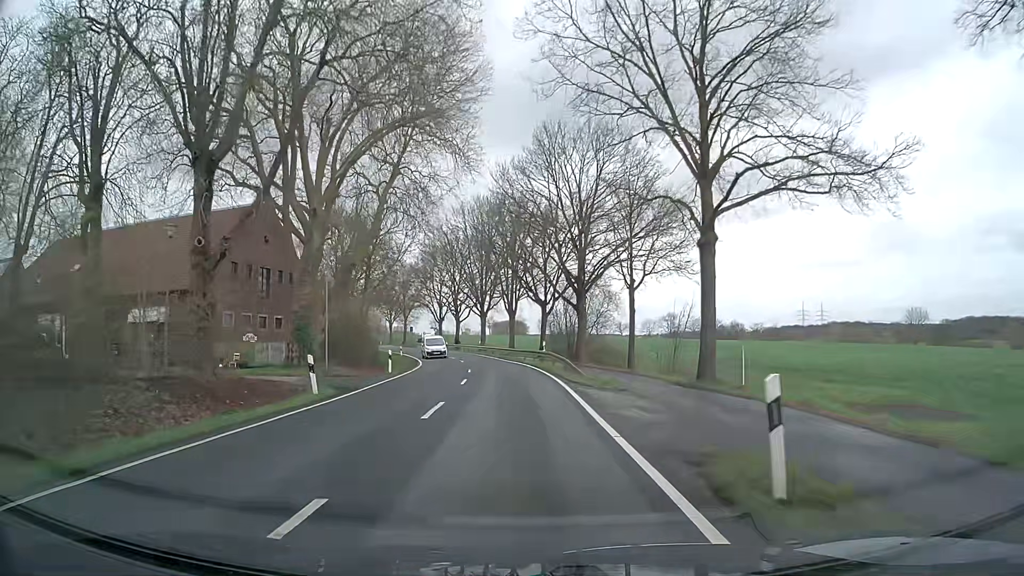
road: secondary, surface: asphalt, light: Day
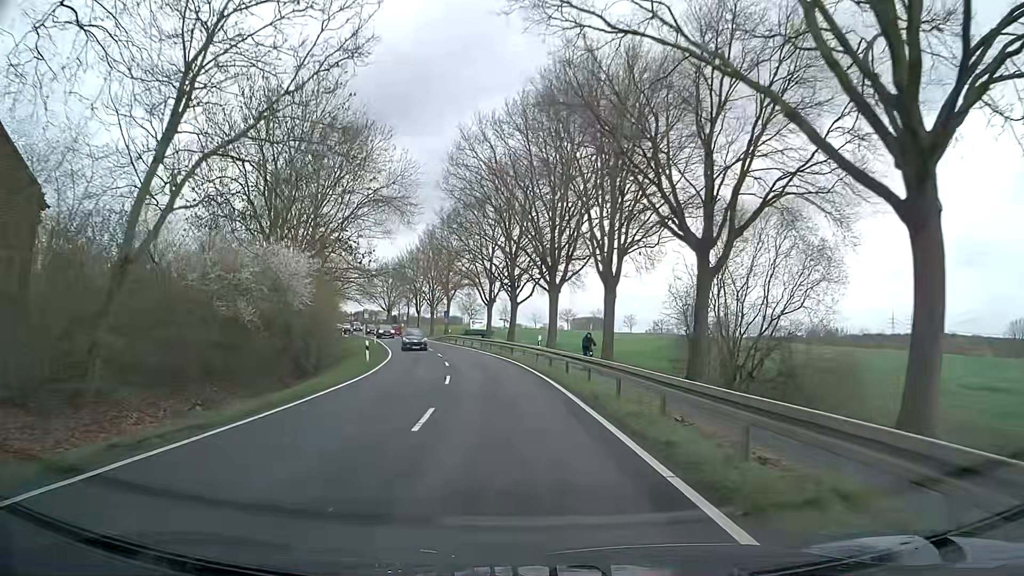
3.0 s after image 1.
(-1.6, +38.1) m; -7°
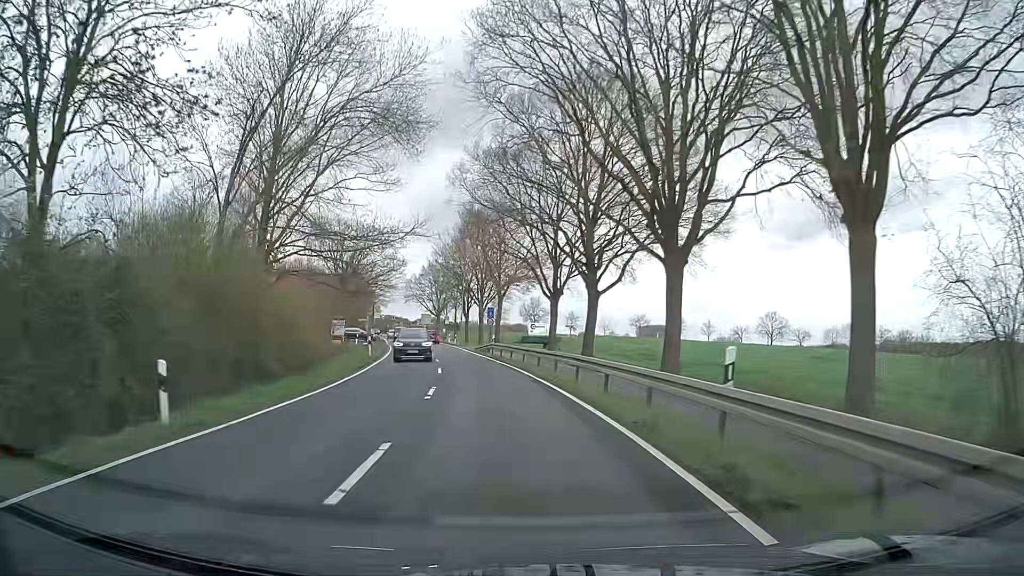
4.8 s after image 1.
(-1.1, +22.8) m; -5°
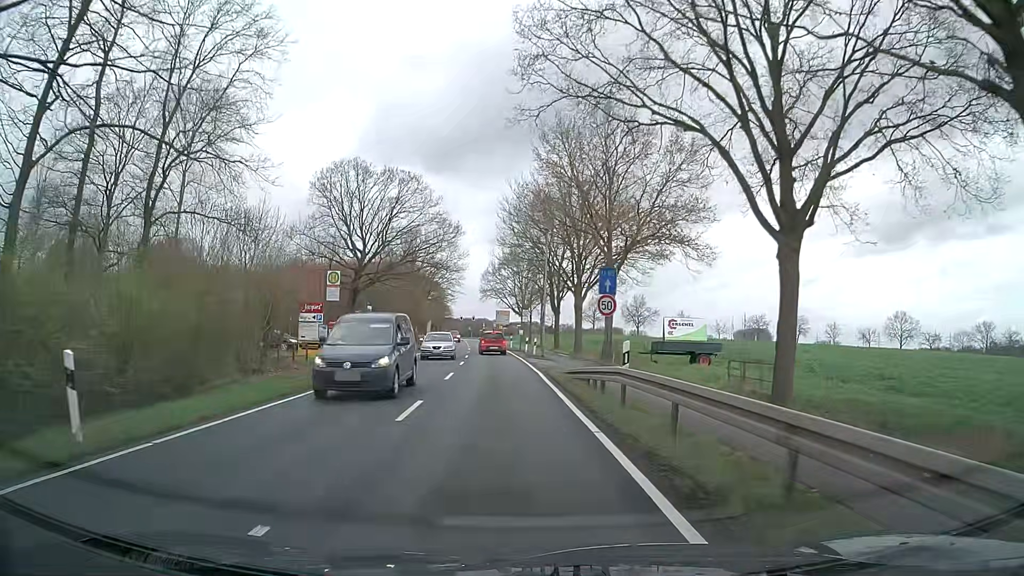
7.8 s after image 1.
(-1.9, +30.5) m; -8°
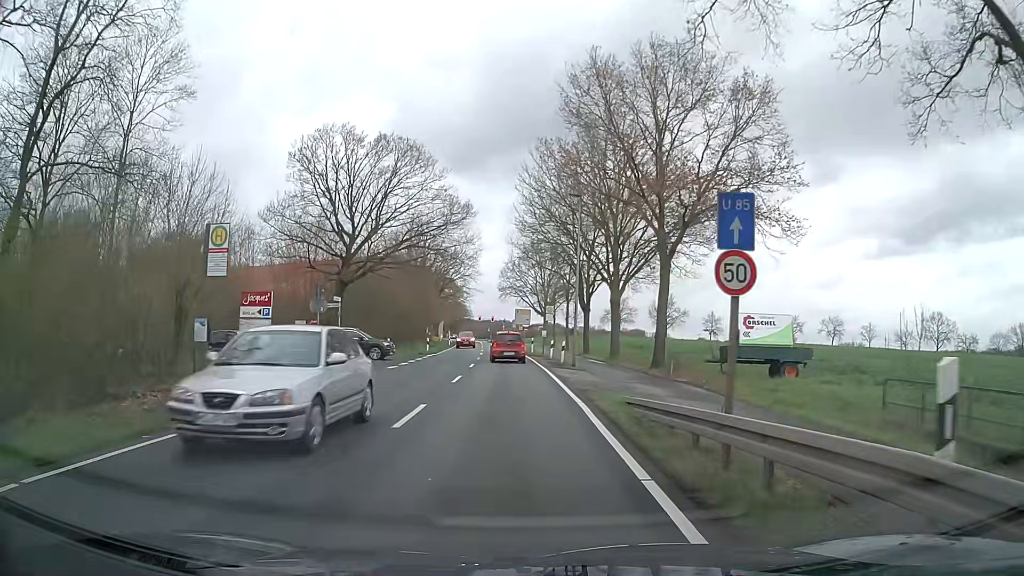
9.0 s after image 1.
(-0.2, +10.1) m; -1°
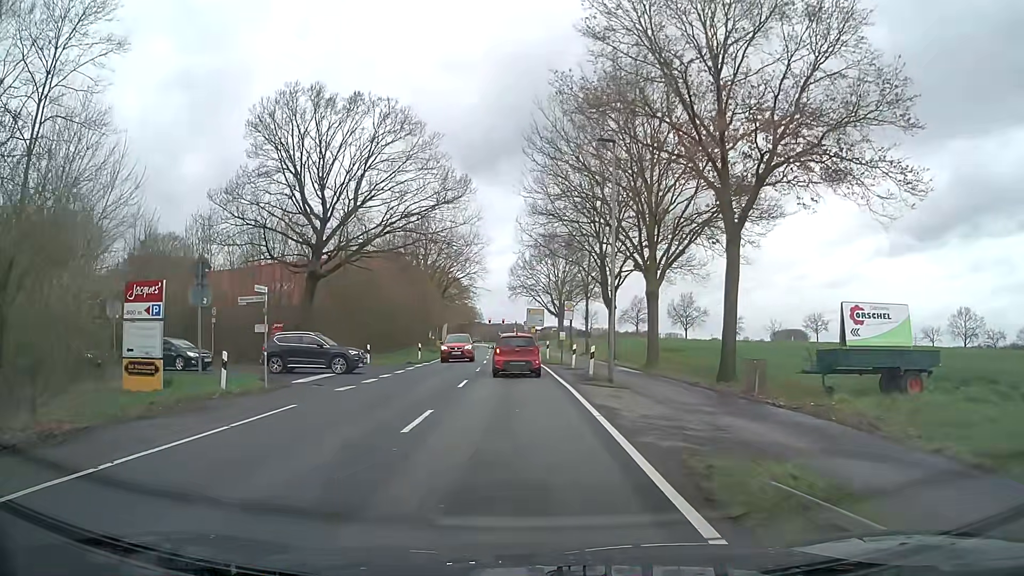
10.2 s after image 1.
(-0.1, +8.9) m; -1°
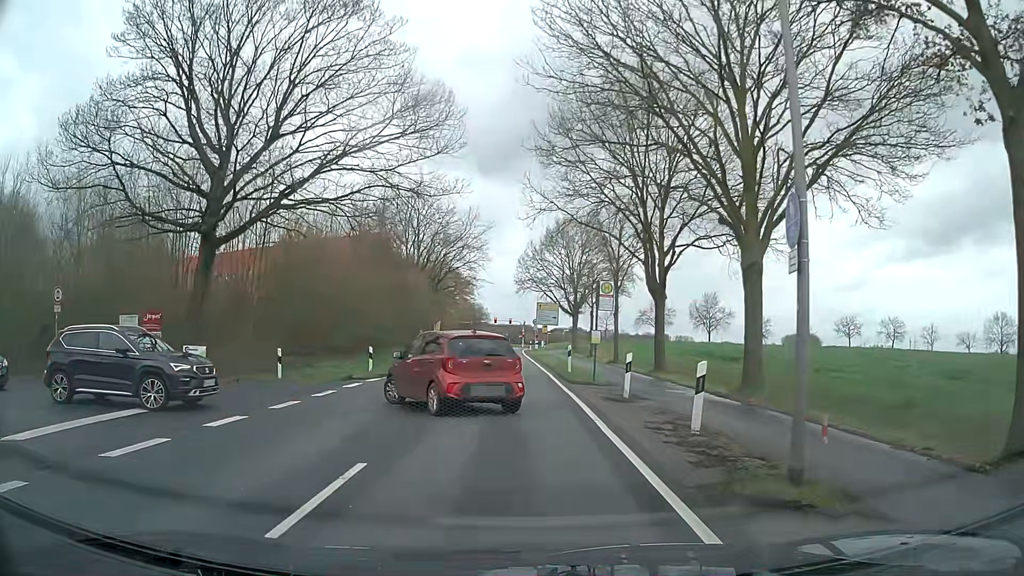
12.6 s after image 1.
(-0.2, +14.2) m; -1°
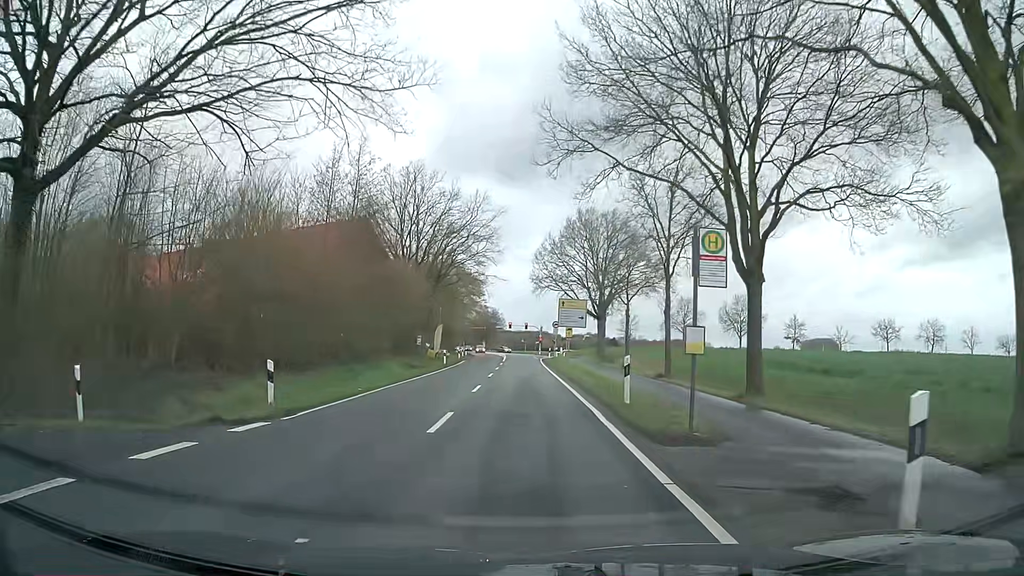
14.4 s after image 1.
(-0.2, +12.0) m; -2°
